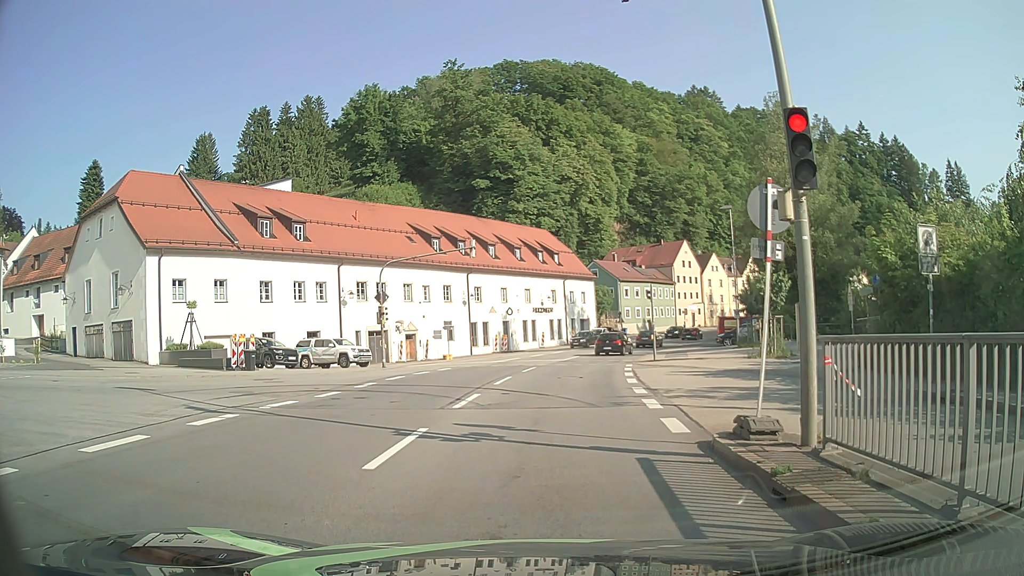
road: primary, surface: asphalt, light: Day
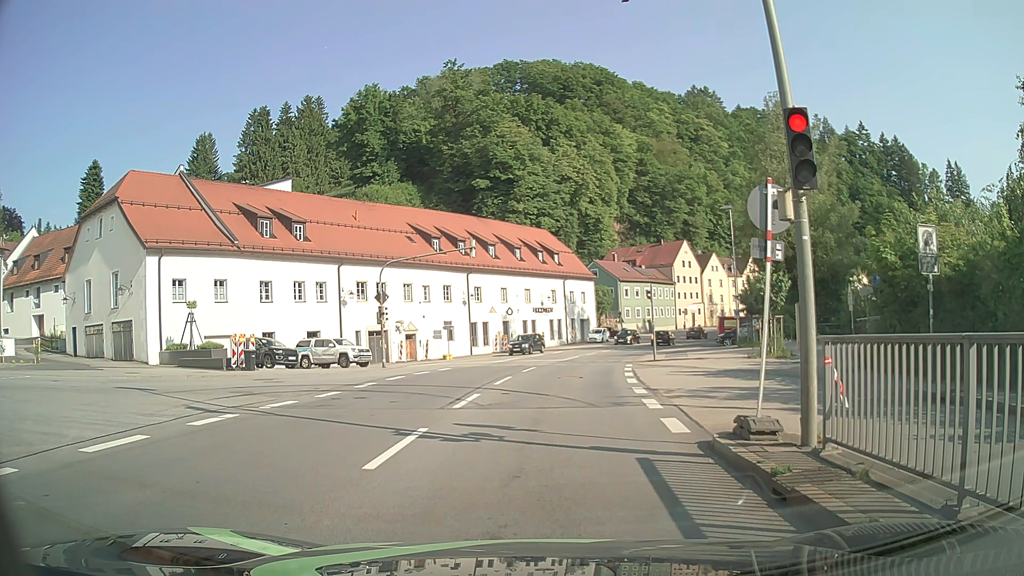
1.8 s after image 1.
(0.0, 0.0) m; 0°
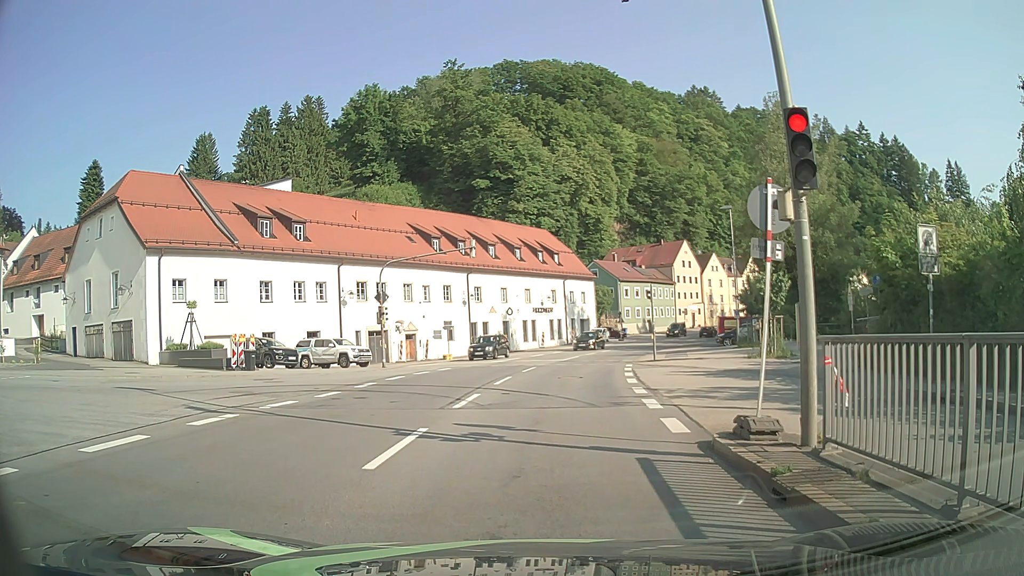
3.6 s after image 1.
(0.0, 0.0) m; 0°
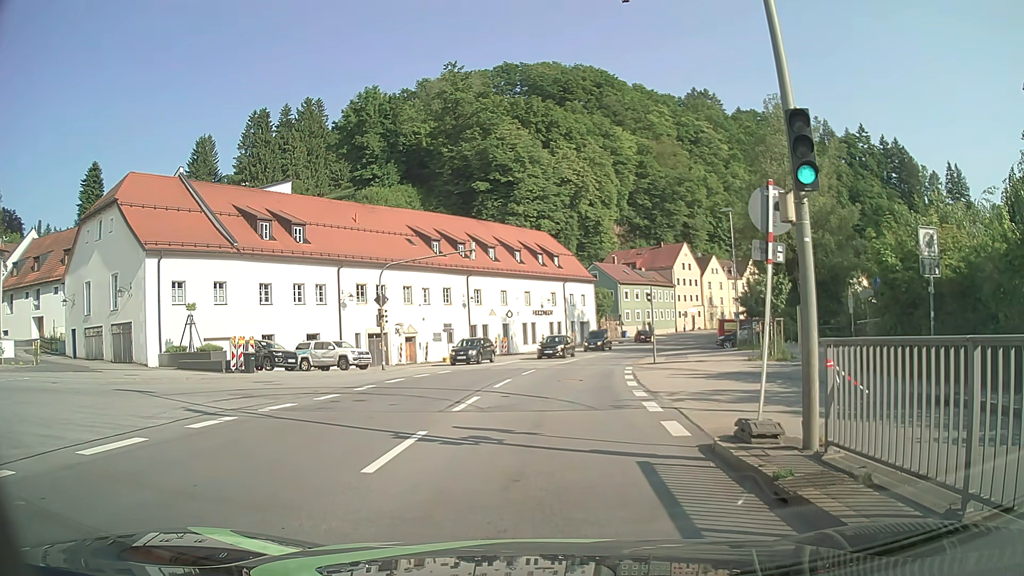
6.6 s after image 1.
(0.0, 0.0) m; 0°
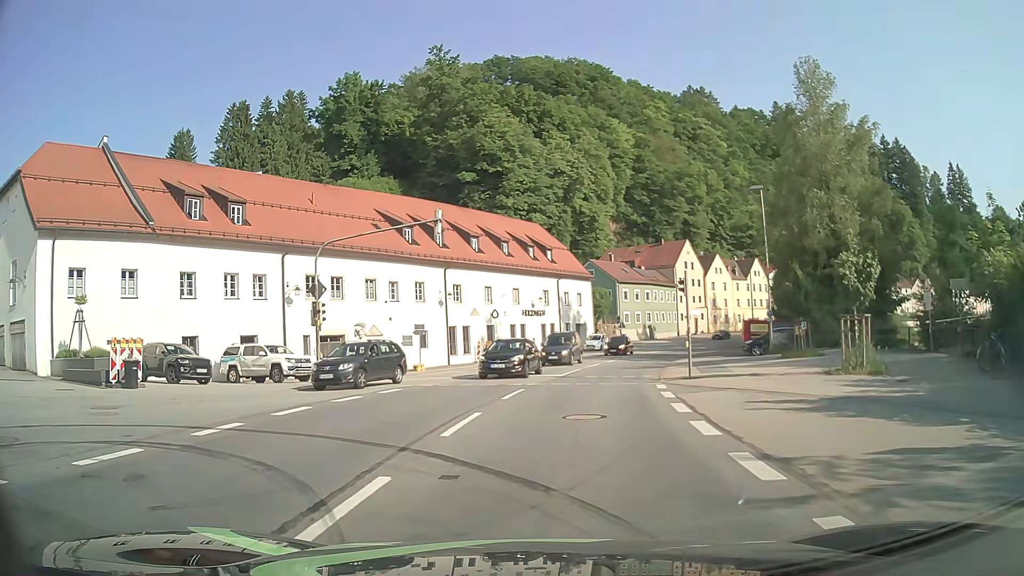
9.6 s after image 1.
(0.0, +9.6) m; +1°
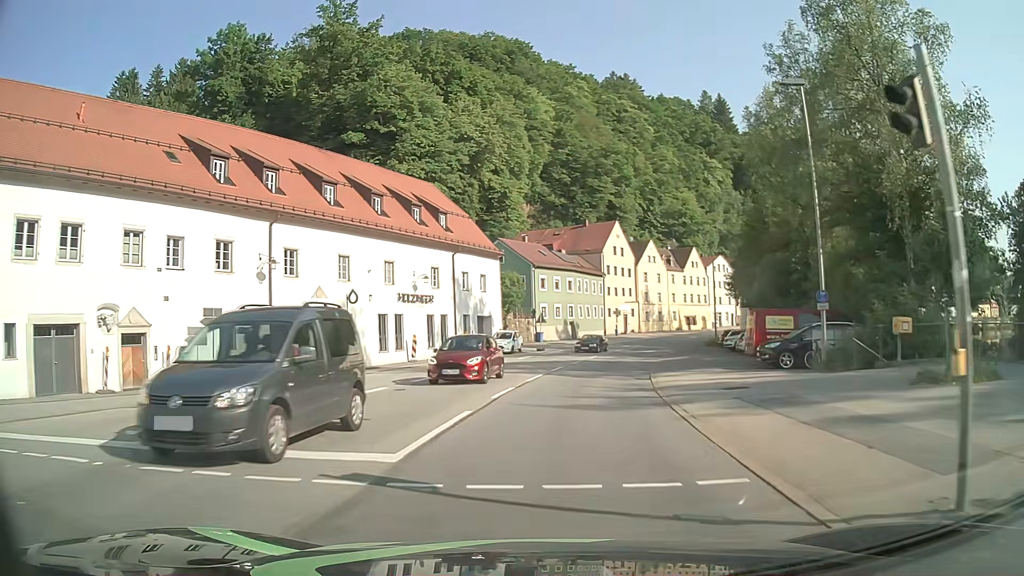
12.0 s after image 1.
(+1.2, +19.1) m; +8°
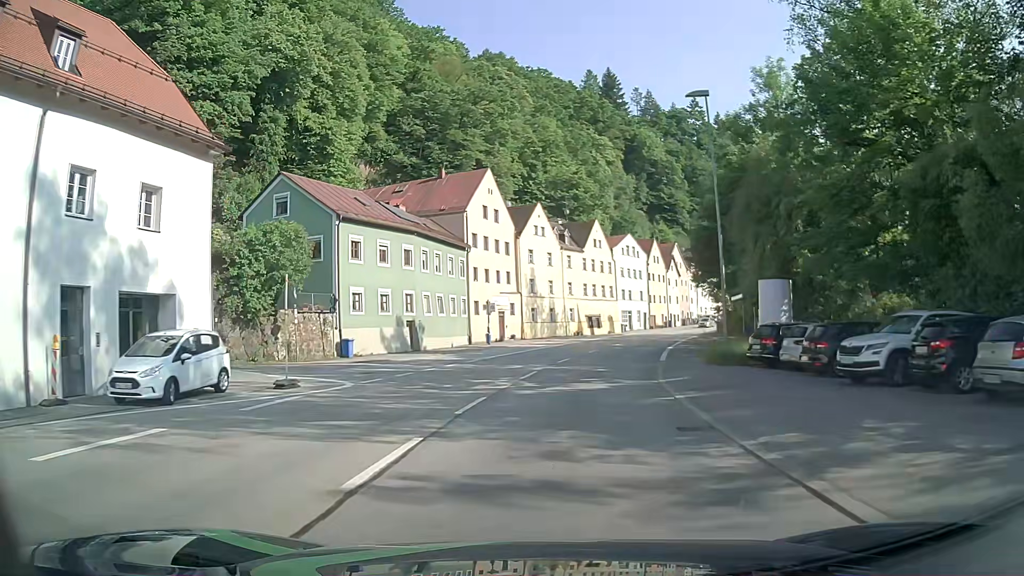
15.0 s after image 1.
(+3.3, +32.8) m; +11°
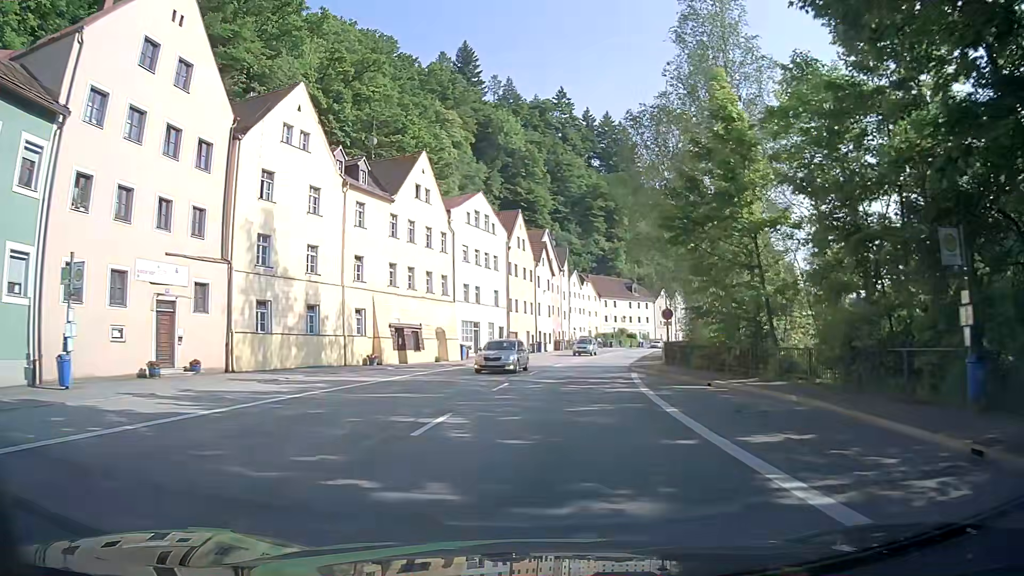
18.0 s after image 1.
(+4.5, +37.2) m; +14°
